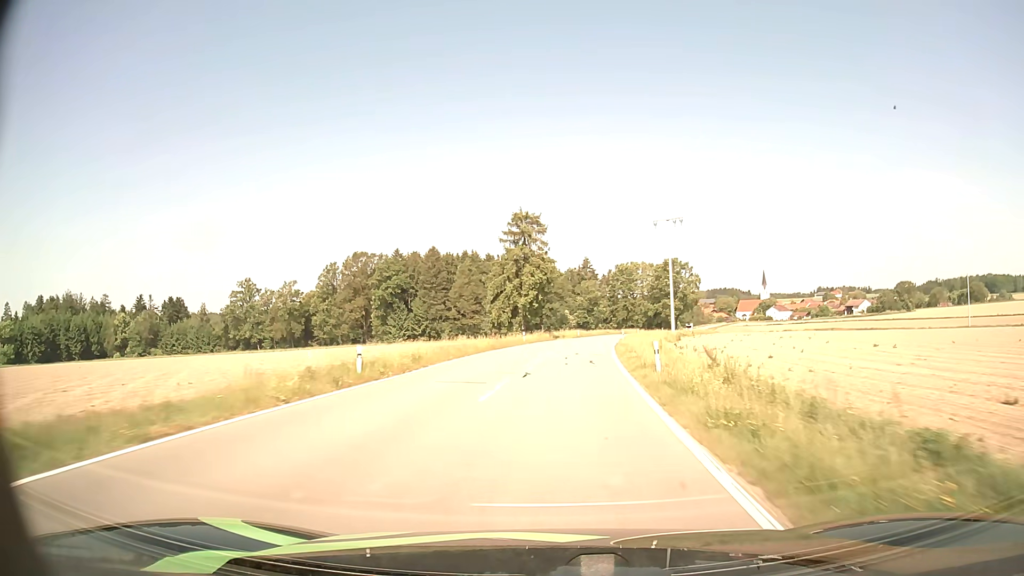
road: tertiary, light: Day
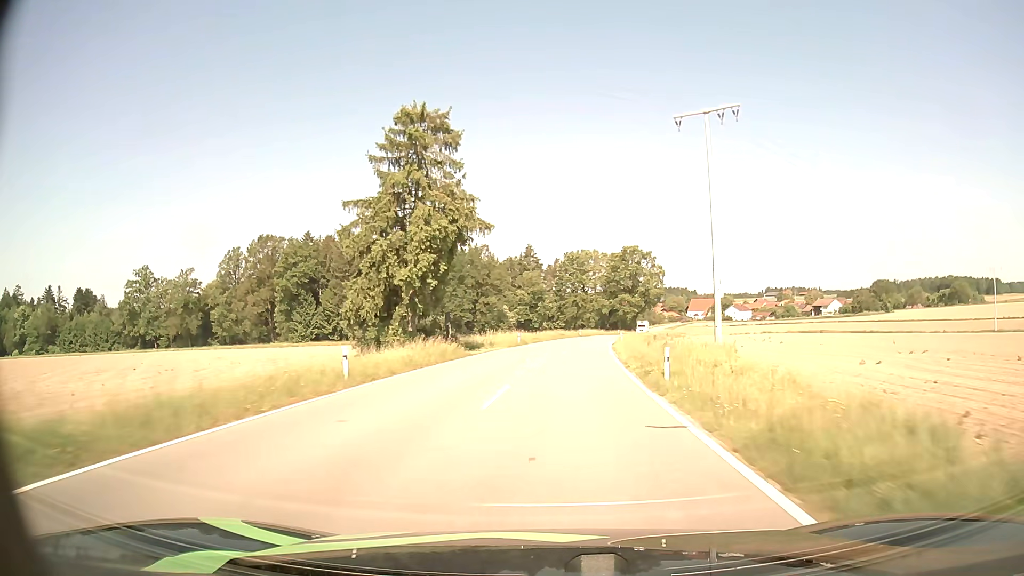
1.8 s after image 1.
(+1.5, +34.5) m; +5°
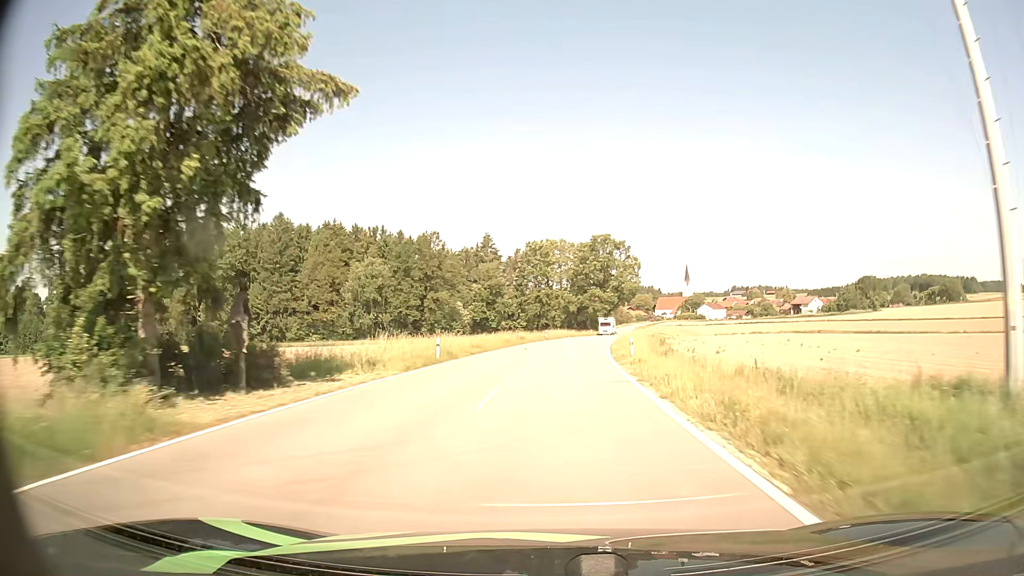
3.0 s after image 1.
(+0.6, +22.8) m; +3°
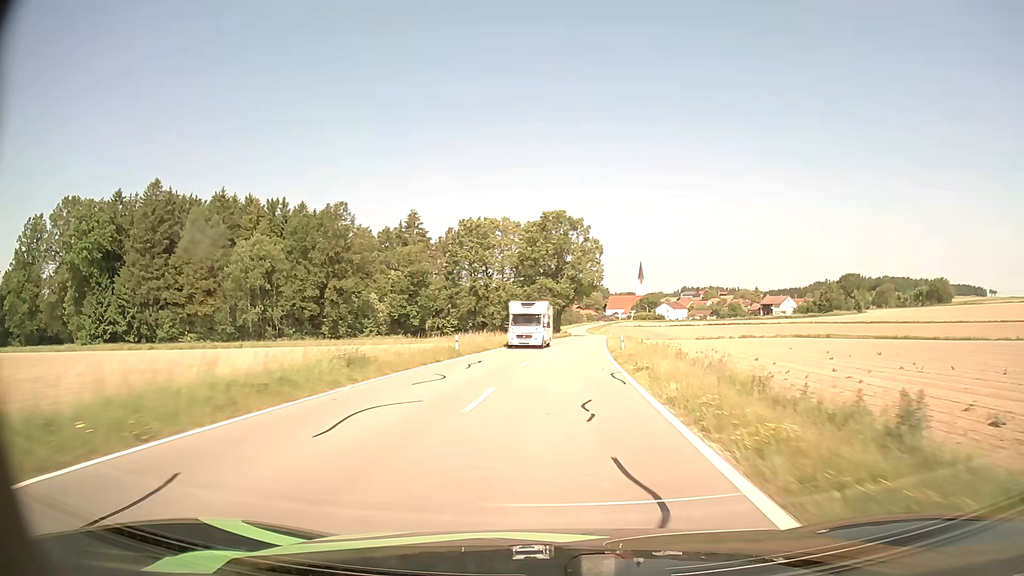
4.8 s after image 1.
(+1.5, +34.1) m; +5°
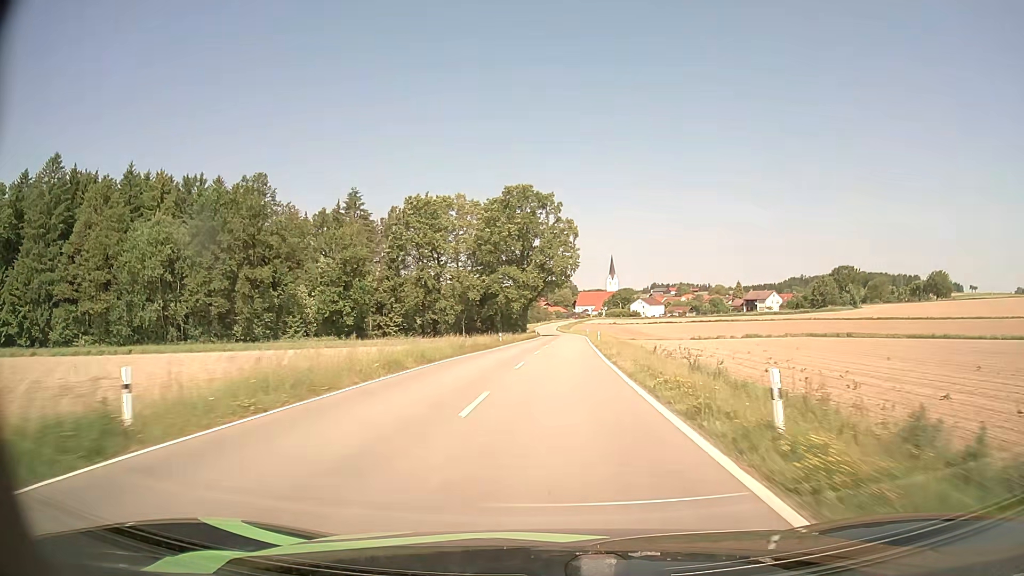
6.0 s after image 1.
(+0.6, +22.8) m; +3°
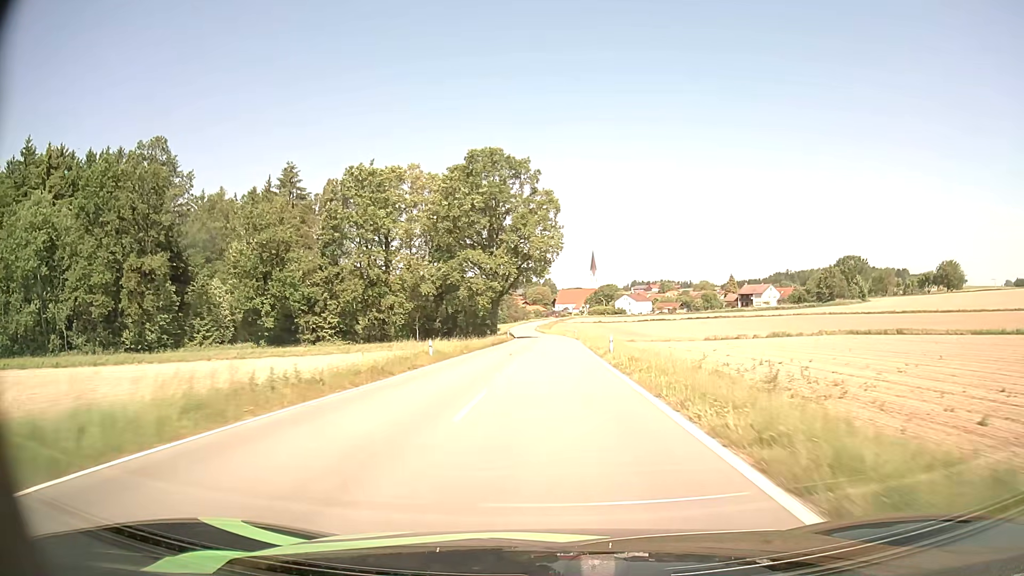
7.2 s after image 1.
(+0.4, +22.9) m; +2°
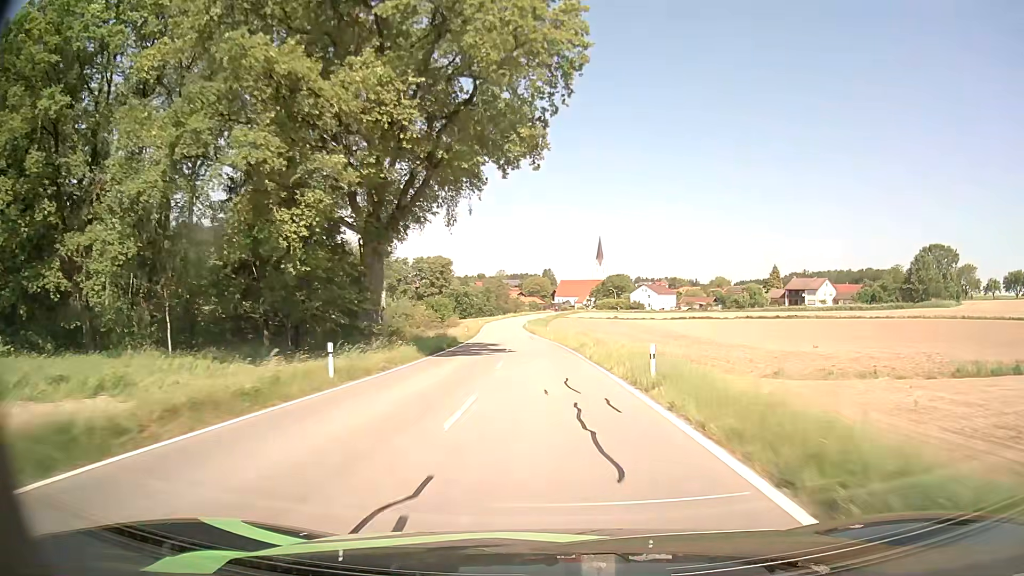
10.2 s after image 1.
(+0.7, +57.4) m; 0°
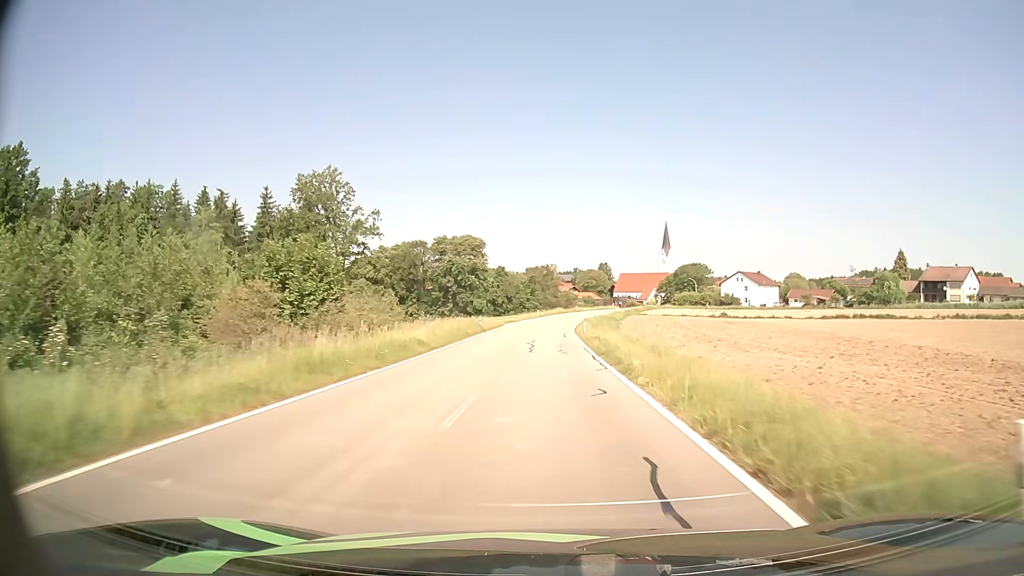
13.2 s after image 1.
(-2.0, +56.5) m; -4°
(0, +10) (0, +20) (0, +30) (0, +40) (0, +50) (0, +60) (+1, +70) (+2, +80) (+3, +90) (+5, +100) m
